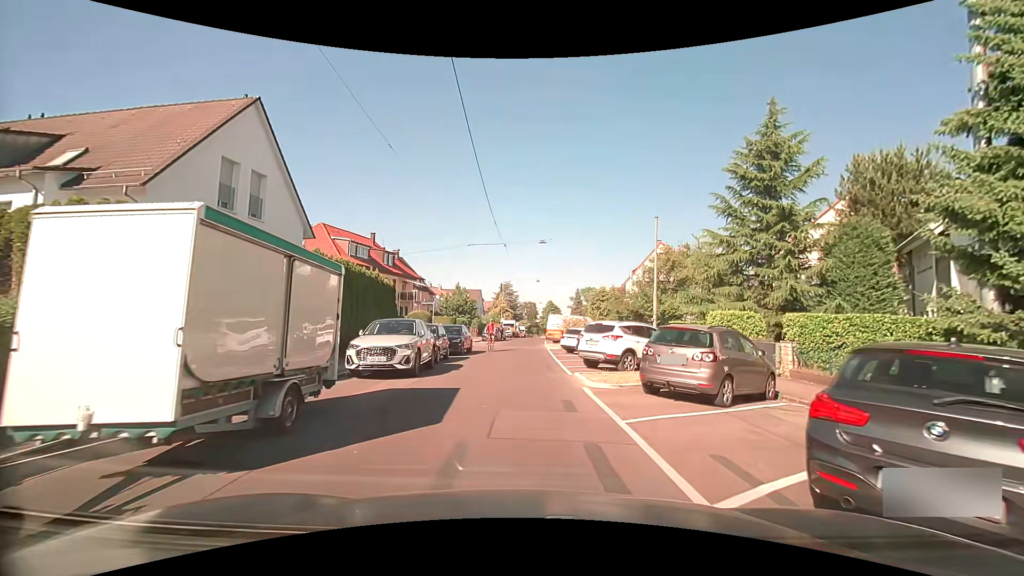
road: residential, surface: asphalt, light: Day
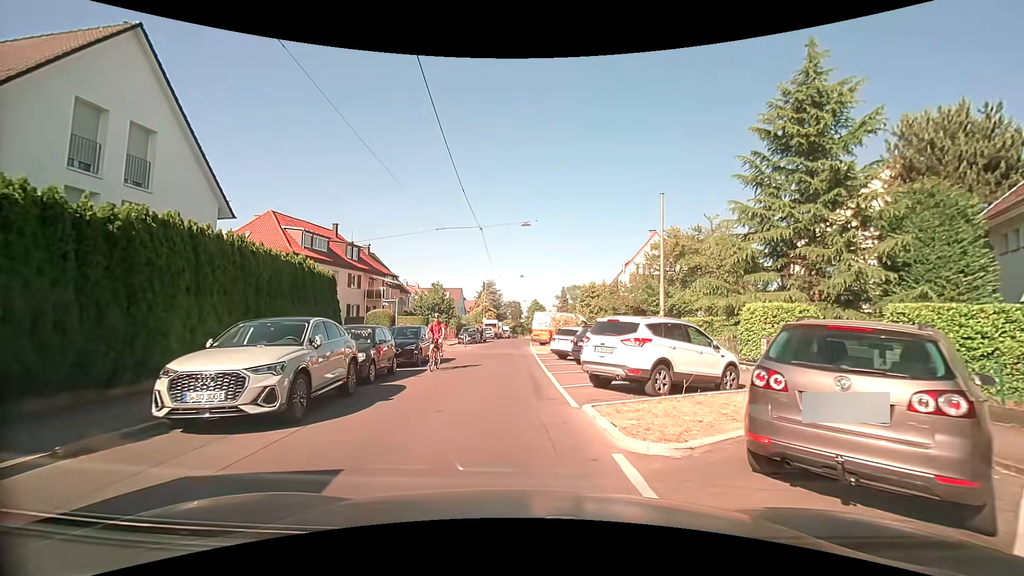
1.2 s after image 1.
(+0.1, +6.0) m; +1°
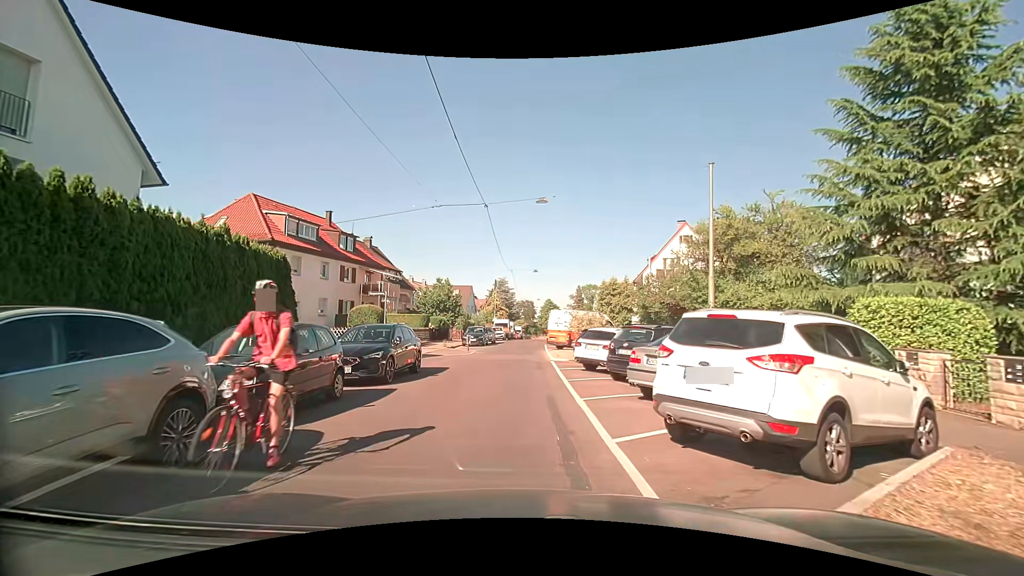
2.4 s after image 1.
(0.0, +5.3) m; -3°
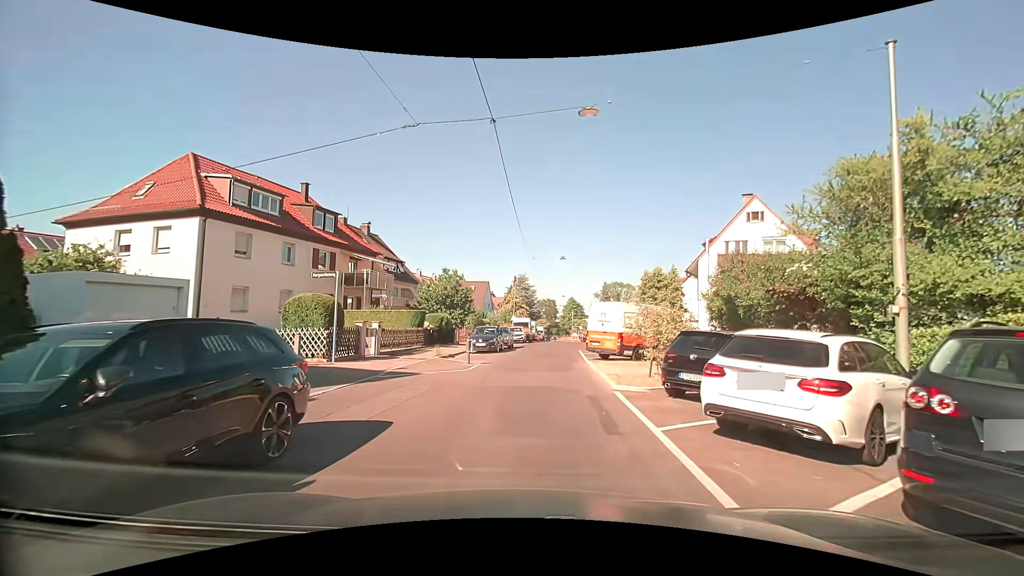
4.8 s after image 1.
(-0.1, +9.7) m; -2°
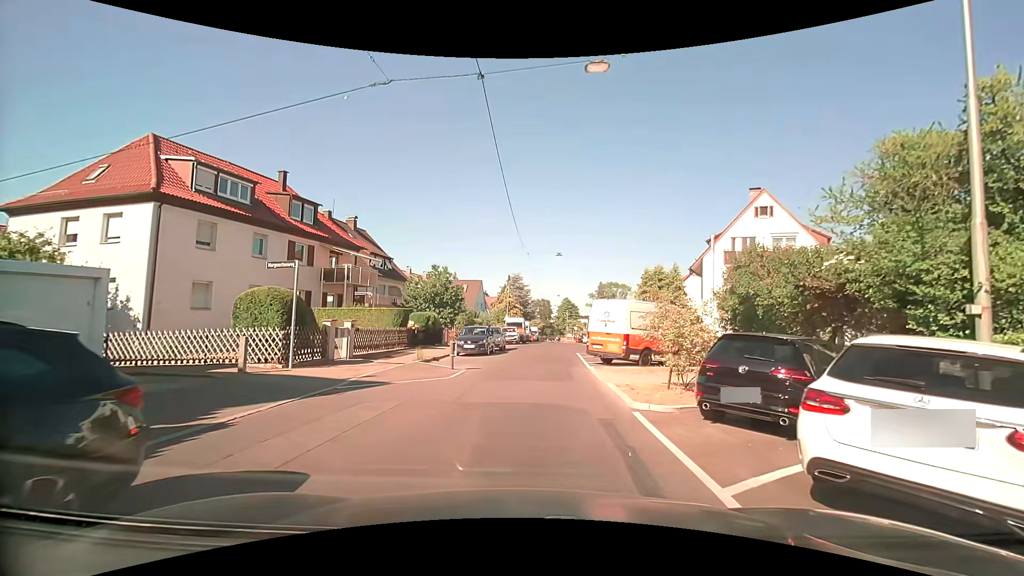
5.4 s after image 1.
(+0.1, +2.5) m; +3°
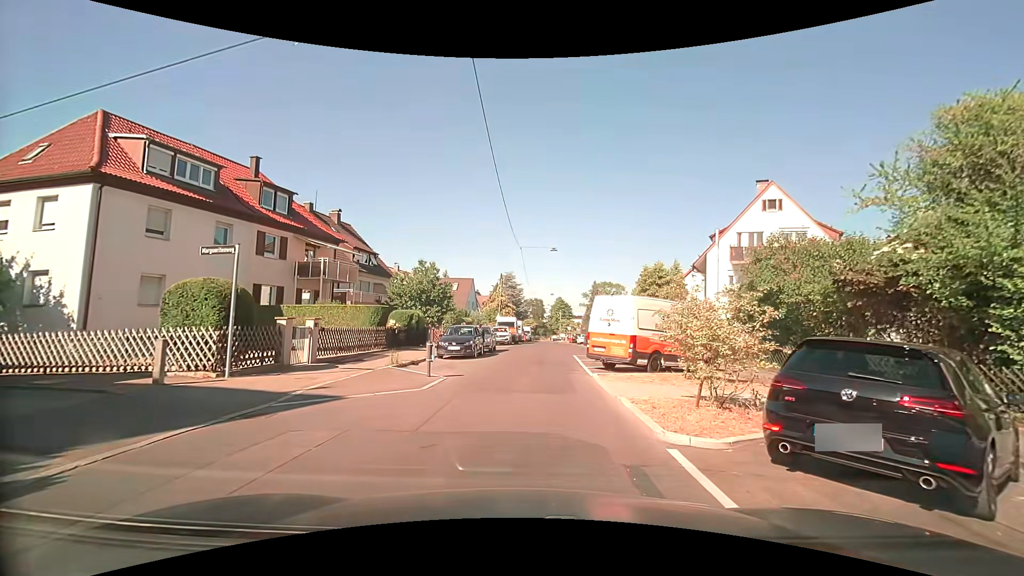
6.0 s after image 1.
(0.0, +2.5) m; +1°
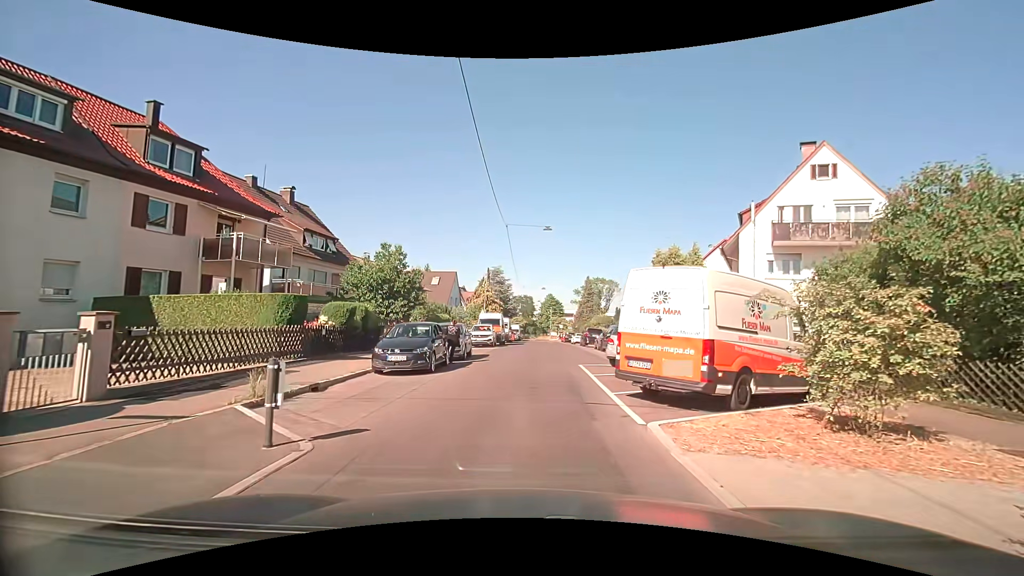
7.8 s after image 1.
(0.0, +7.5) m; 0°
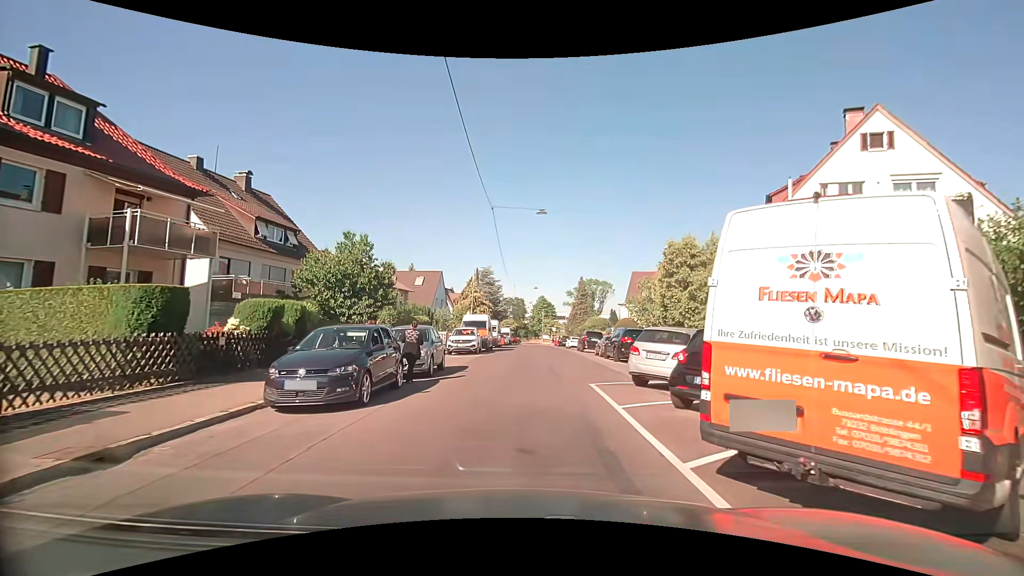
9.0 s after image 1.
(+0.1, +5.2) m; +1°
(0, +10) (+1, +20) (+2, +30) (+2, +40) (+2, +50) (+2, +60) (+2, +70) (+2, +80) (+2, +90) (+2, +100) m
